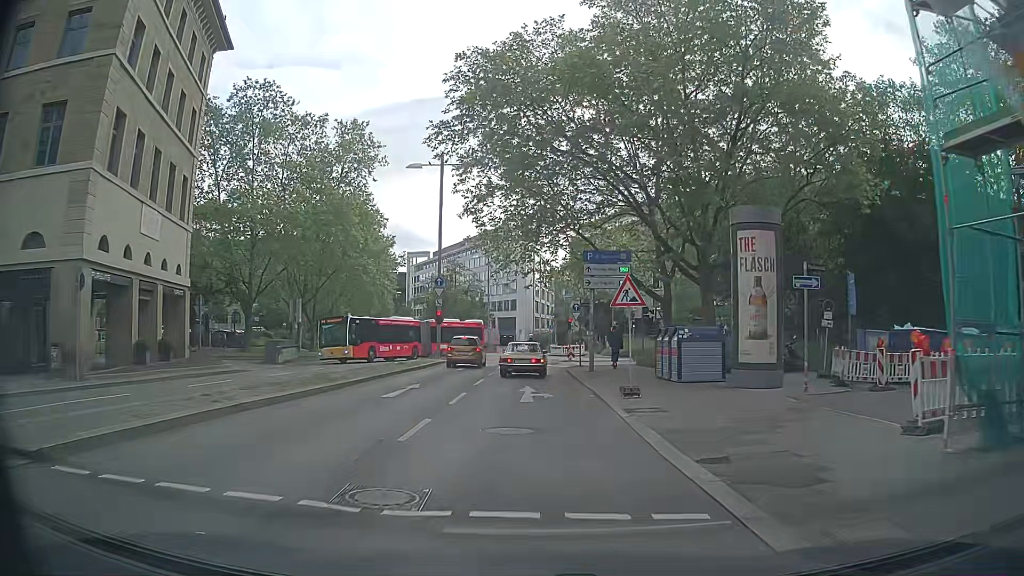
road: secondary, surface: asphalt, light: Day
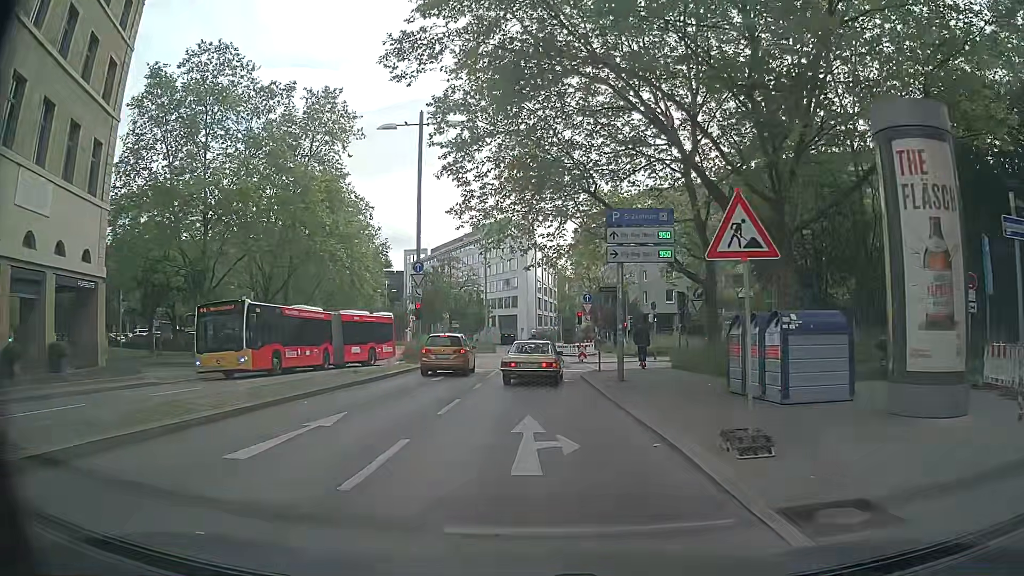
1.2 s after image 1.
(+0.1, +8.2) m; +2°
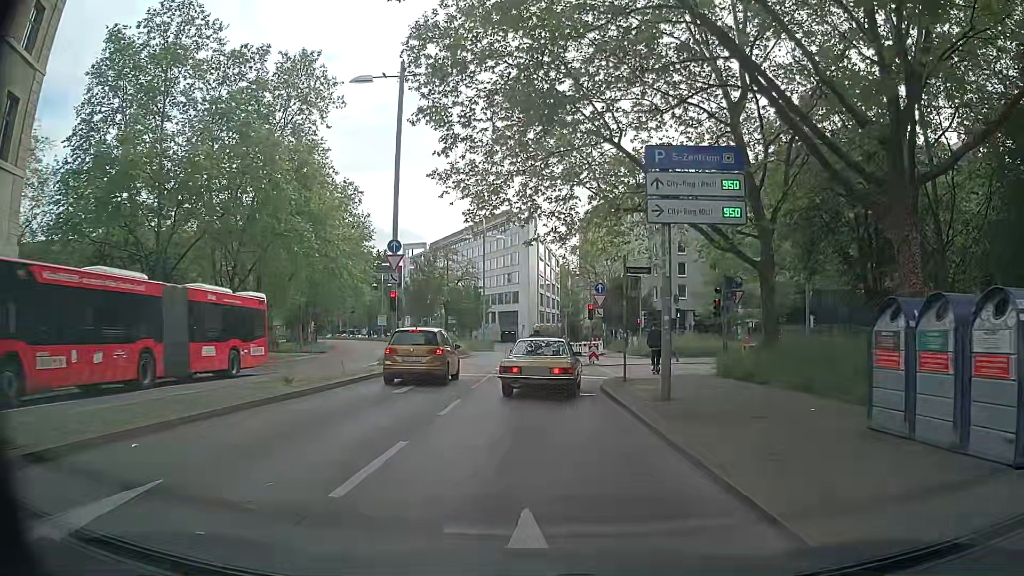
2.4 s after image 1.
(-0.2, +6.3) m; -2°
